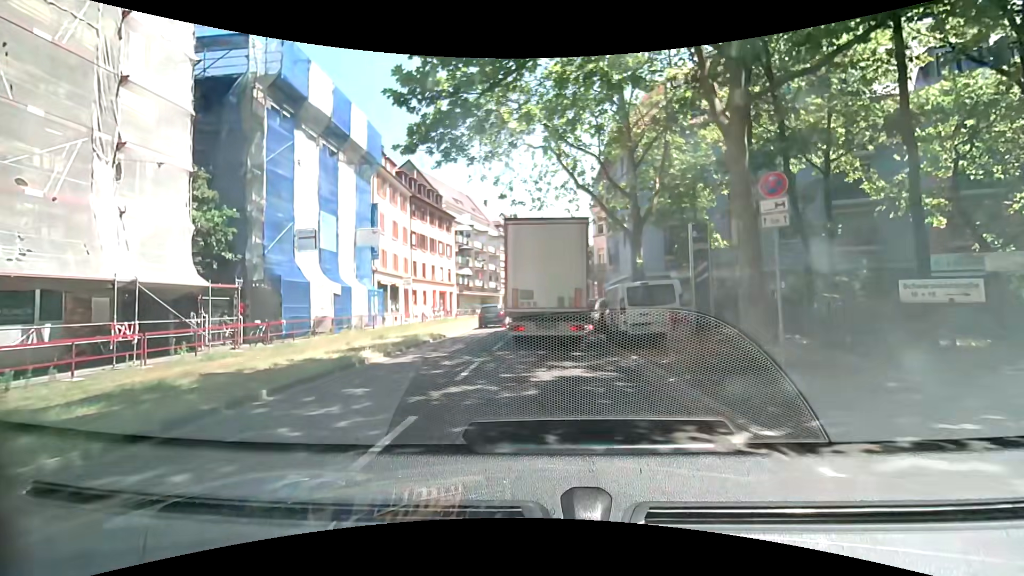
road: primary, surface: asphalt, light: Day
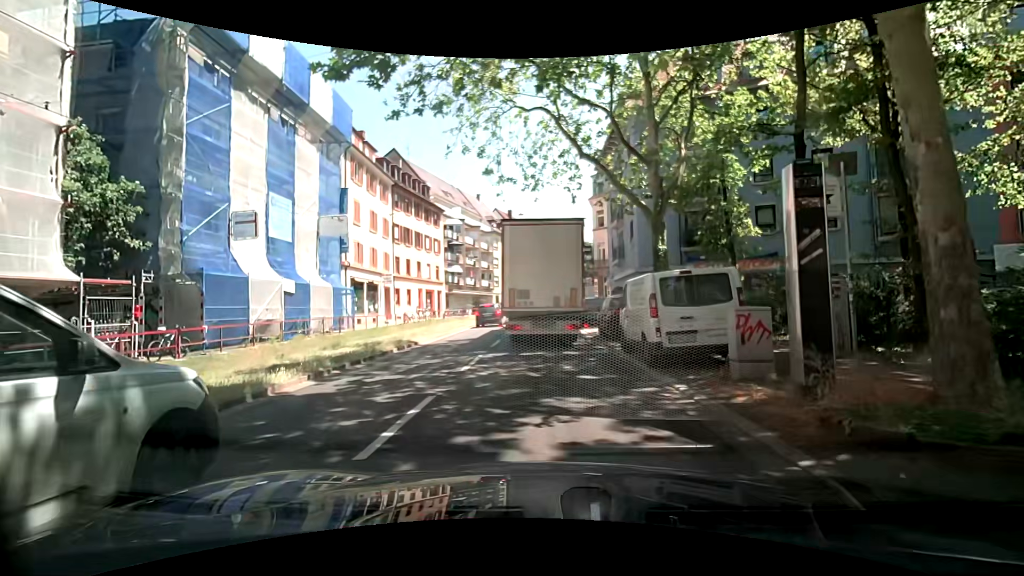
(+0.1, +4.7) m; -1°
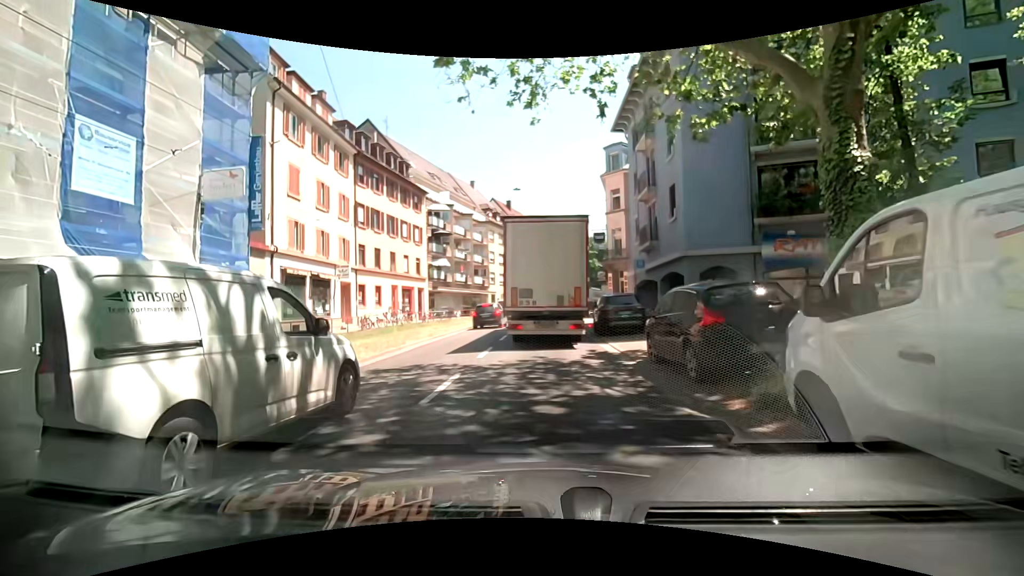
(+0.1, +9.6) m; +1°
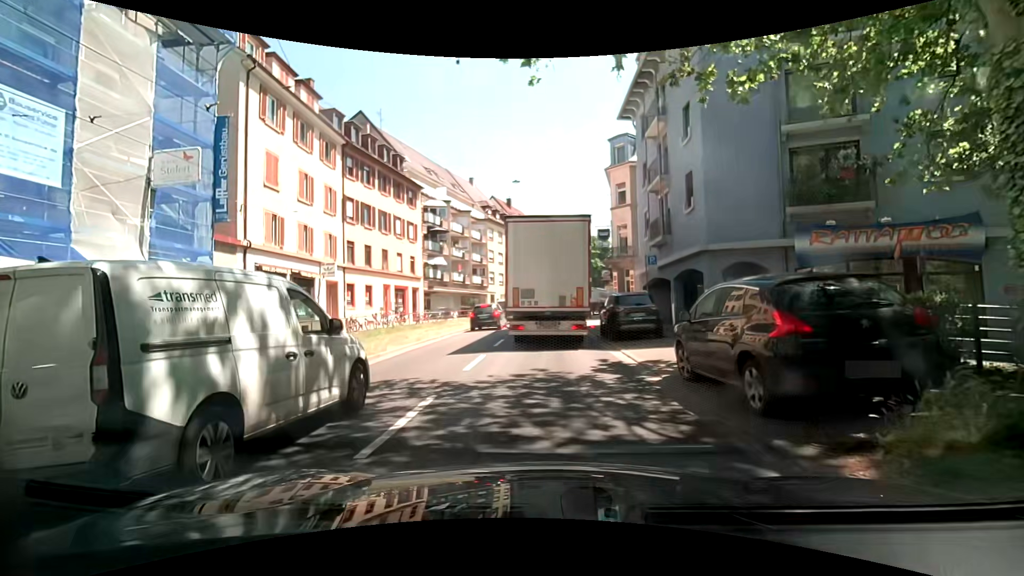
(0.0, +2.4) m; -1°
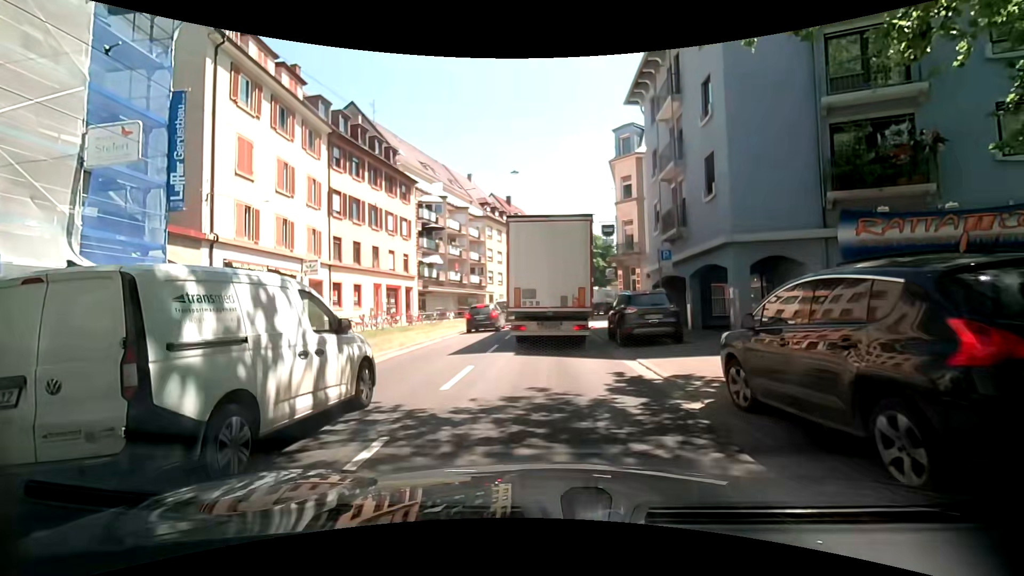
(0.0, +2.3) m; -1°
